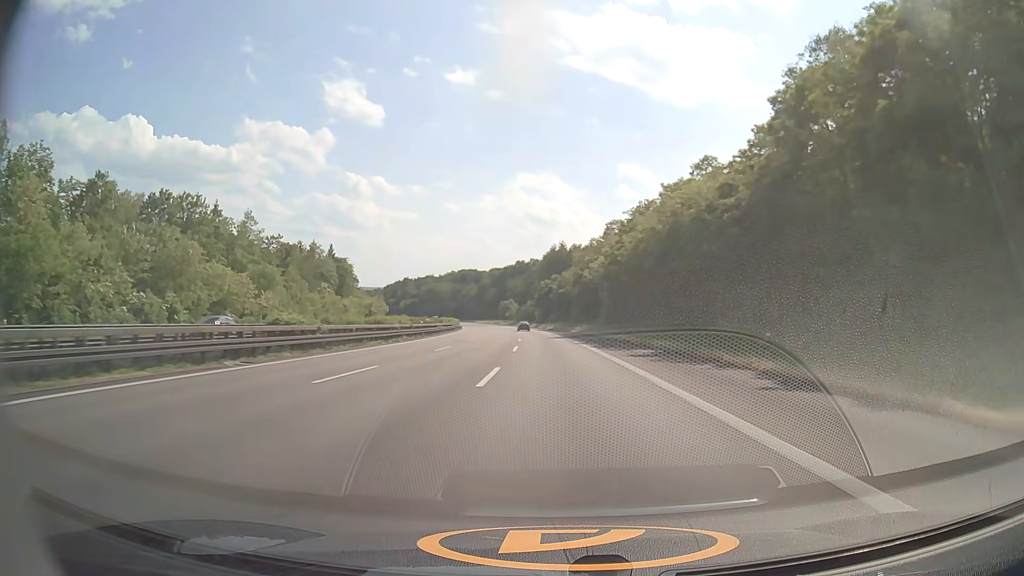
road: motorway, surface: asphalt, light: Day
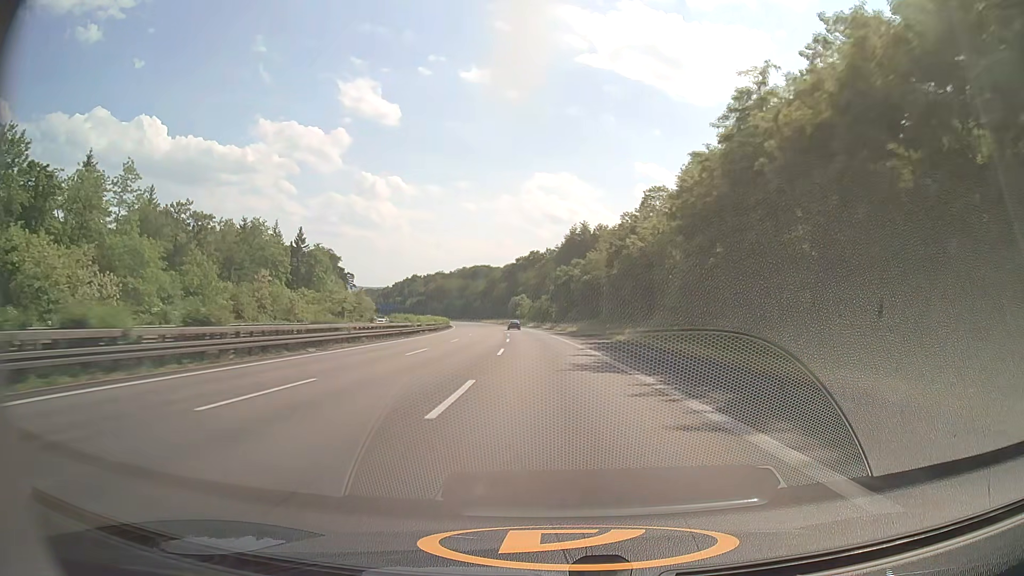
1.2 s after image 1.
(-0.3, +40.8) m; -1°
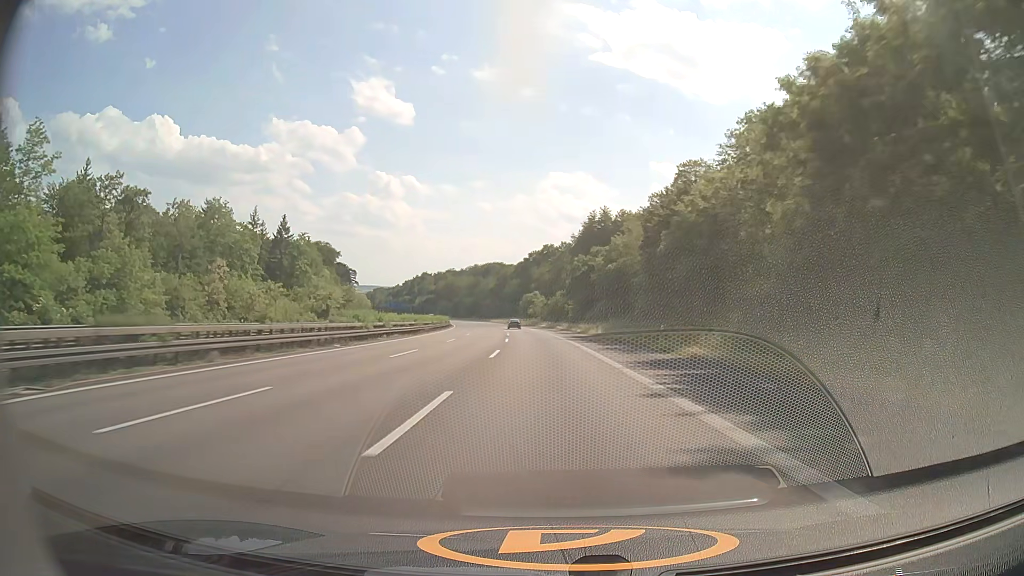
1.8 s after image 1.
(-0.2, +20.5) m; -1°
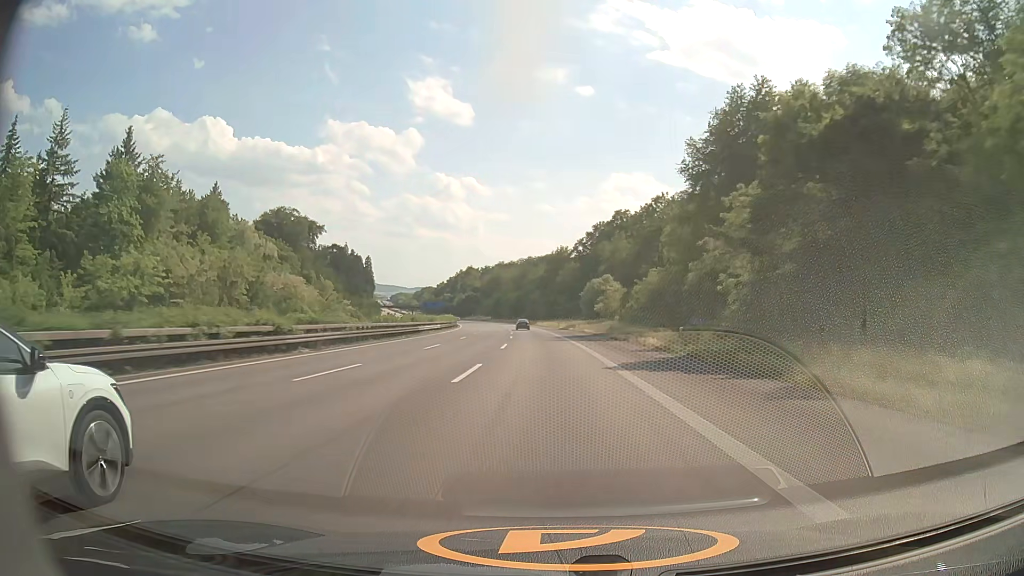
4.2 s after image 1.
(-3.6, +81.3) m; -5°
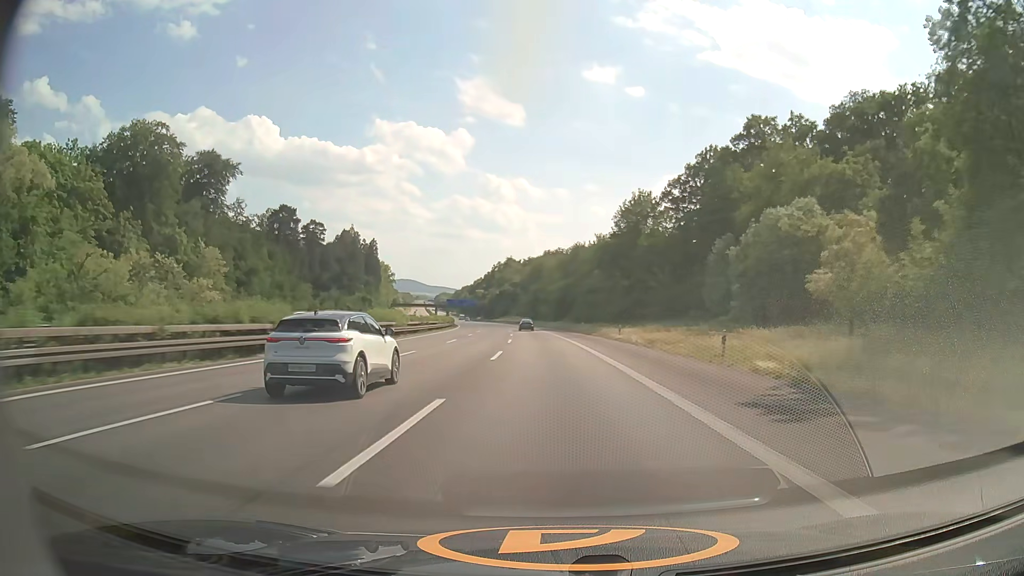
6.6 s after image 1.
(-3.3, +80.7) m; -4°
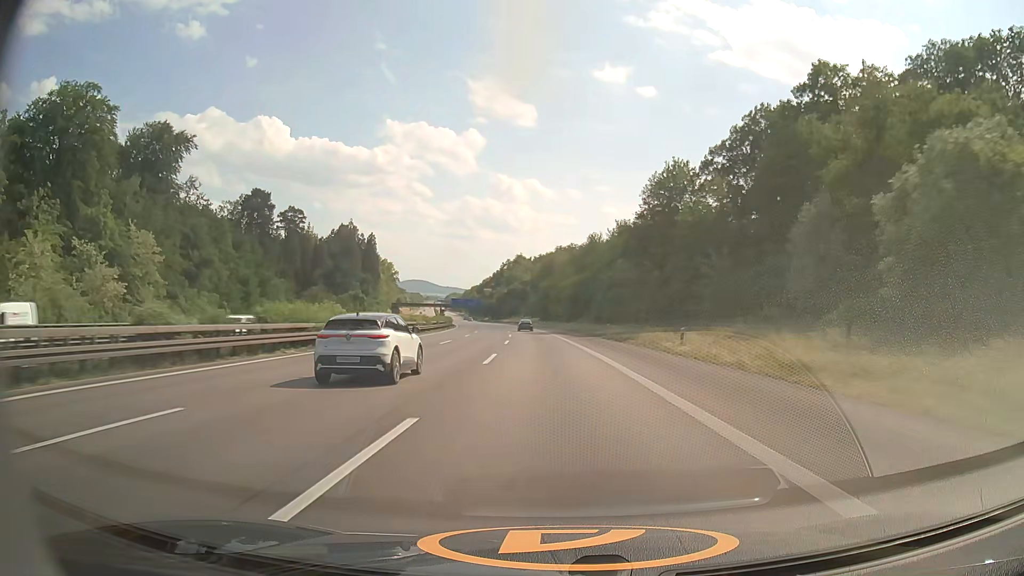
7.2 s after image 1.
(-0.2, +20.2) m; -1°
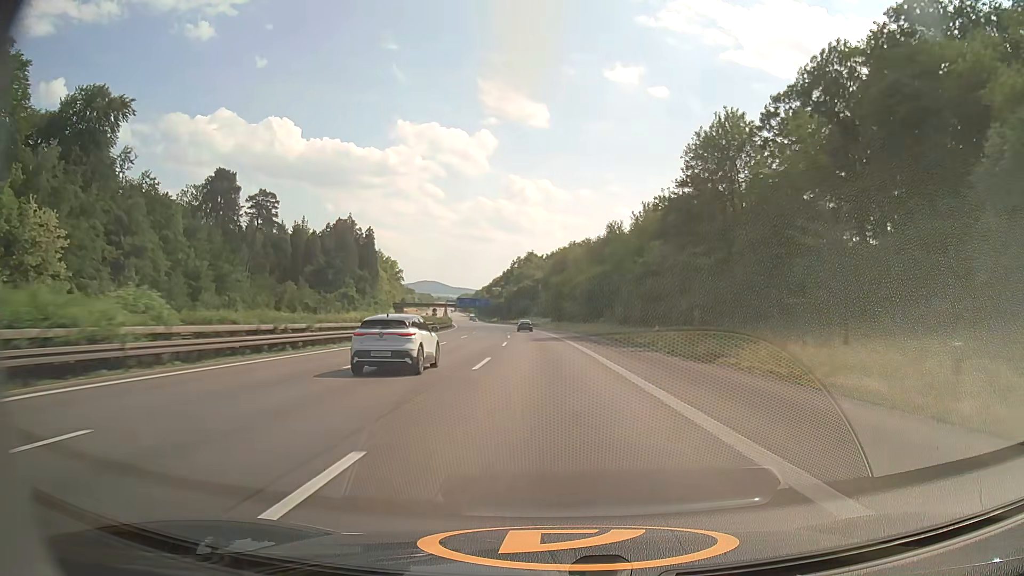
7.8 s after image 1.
(-0.2, +20.2) m; -1°
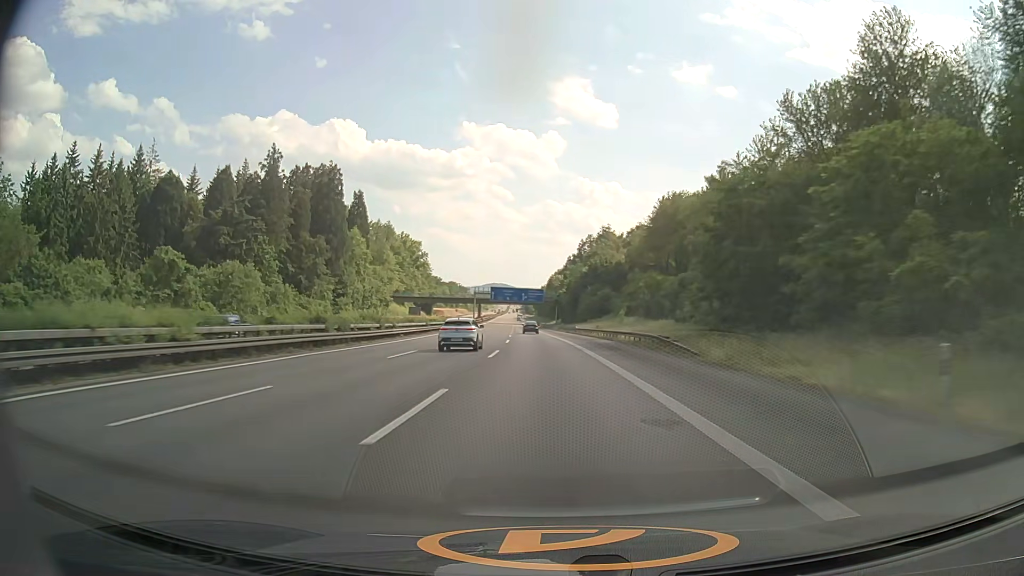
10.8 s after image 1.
(-4.9, +100.6) m; -6°
(0, +10) (0, +20) (0, +30) (-1, +40) (-1, +50) (-2, +60) (-2, +70) (-3, +80) (-3, +90) (-4, +100) m
